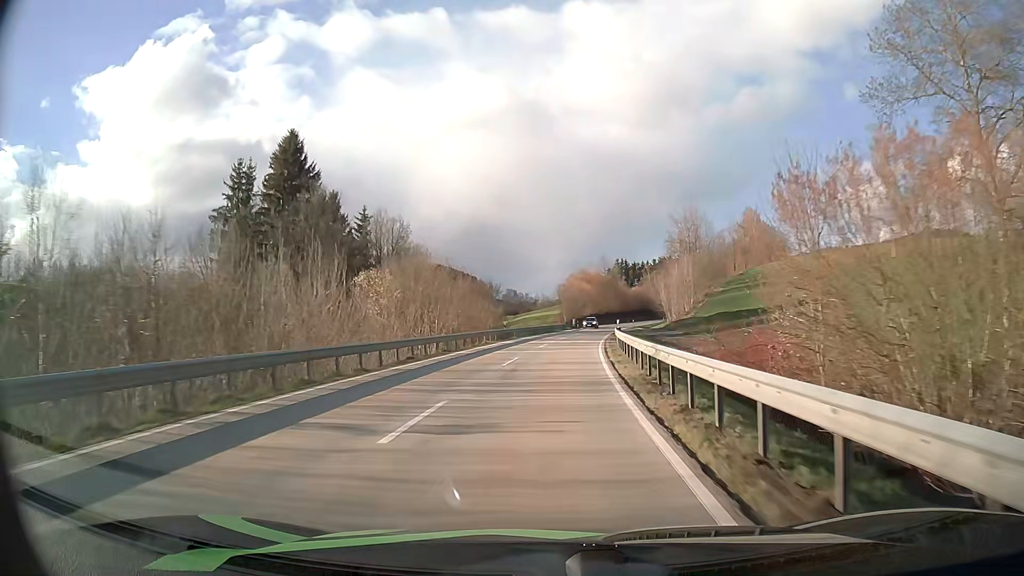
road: secondary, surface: asphalt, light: Day
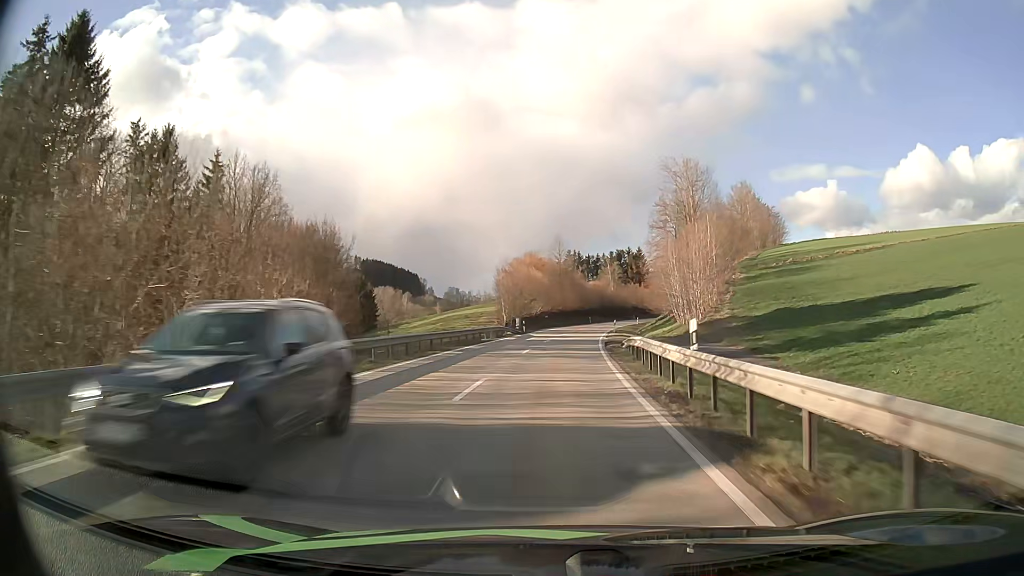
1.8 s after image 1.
(+1.5, +37.2) m; +5°
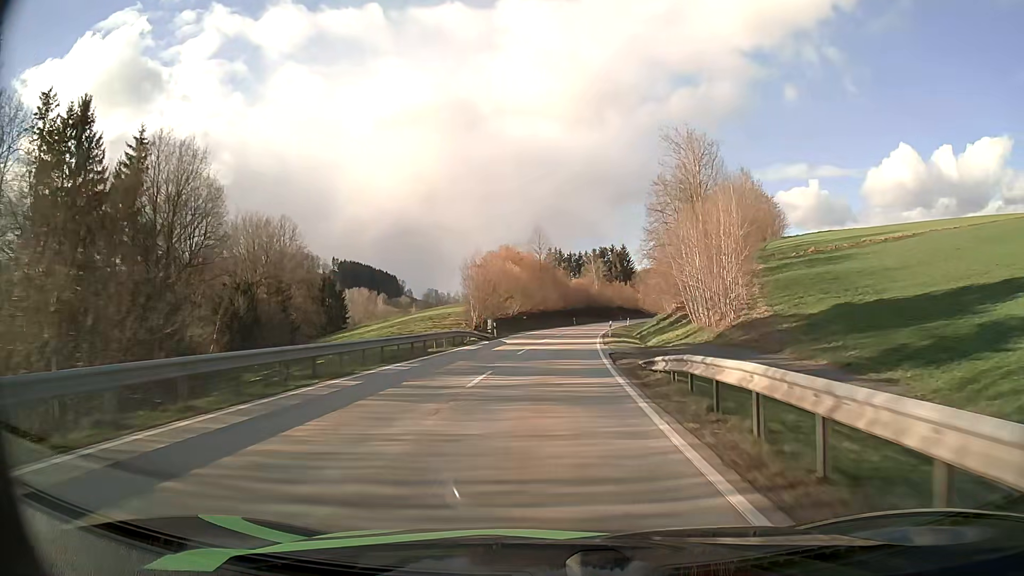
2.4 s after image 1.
(+0.2, +12.6) m; +2°
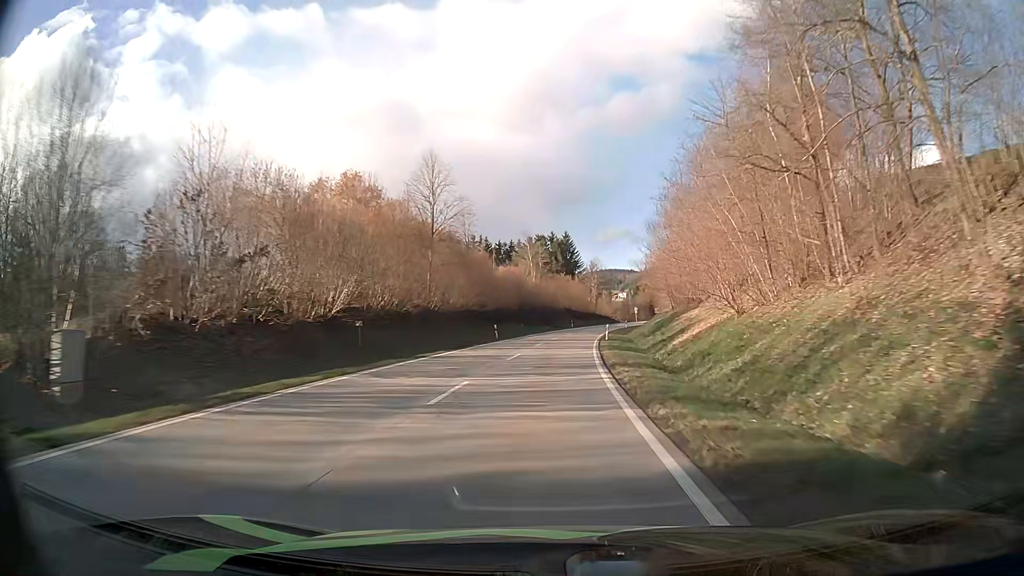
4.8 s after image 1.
(+2.5, +51.3) m; +6°
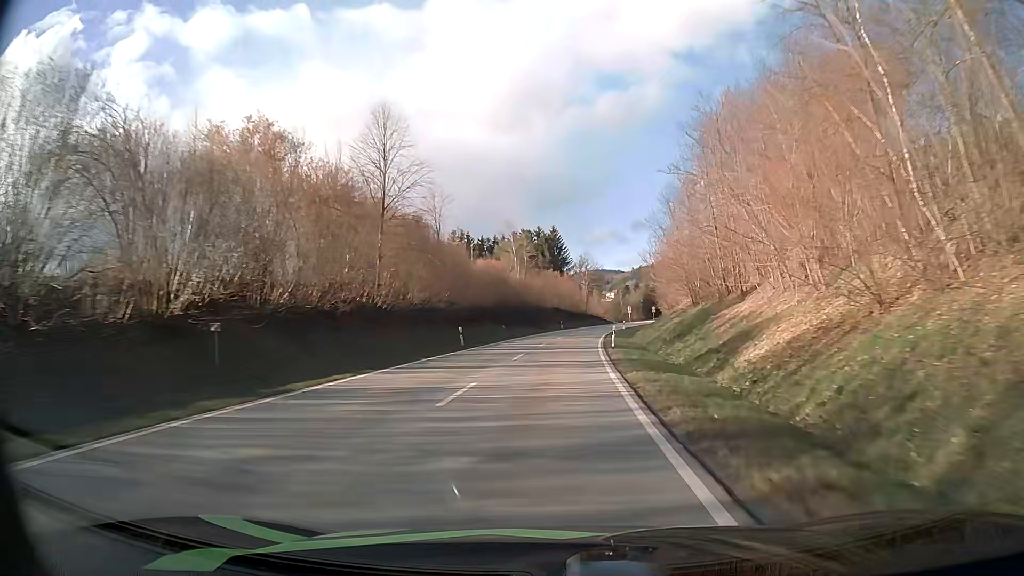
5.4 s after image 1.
(+0.1, +13.0) m; +1°
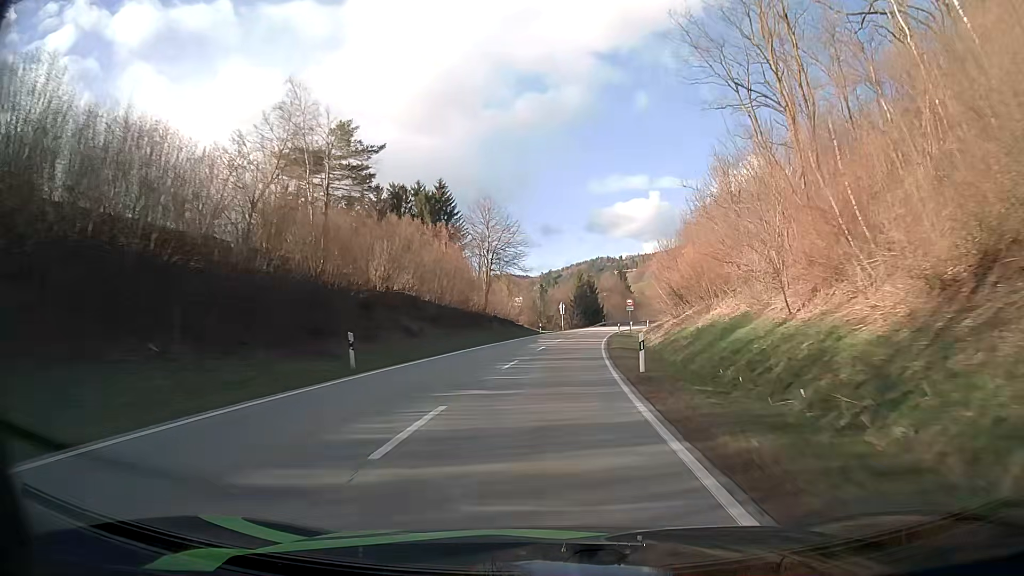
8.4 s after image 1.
(+4.4, +66.1) m; +8°
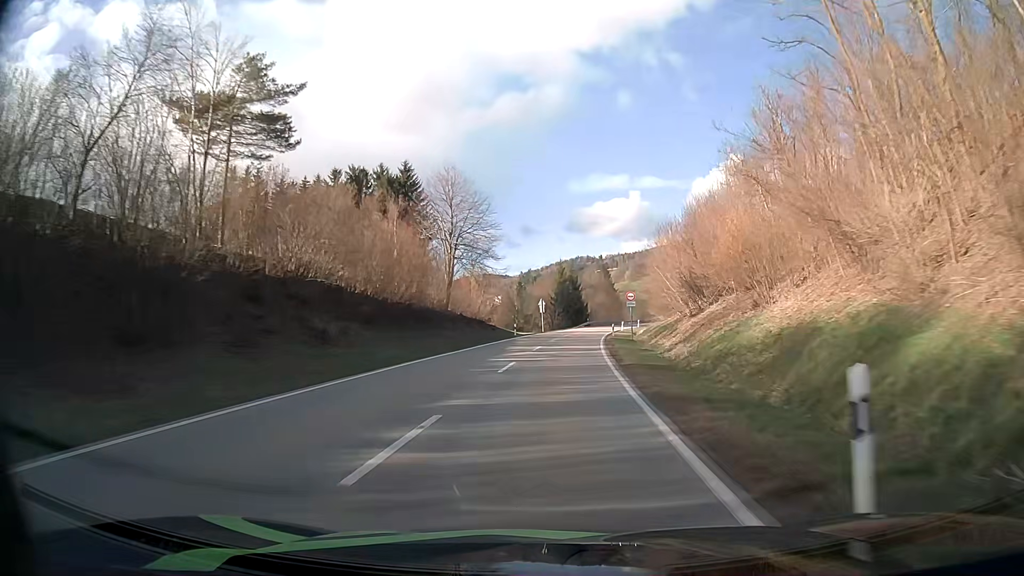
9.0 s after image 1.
(+0.2, +13.4) m; +2°
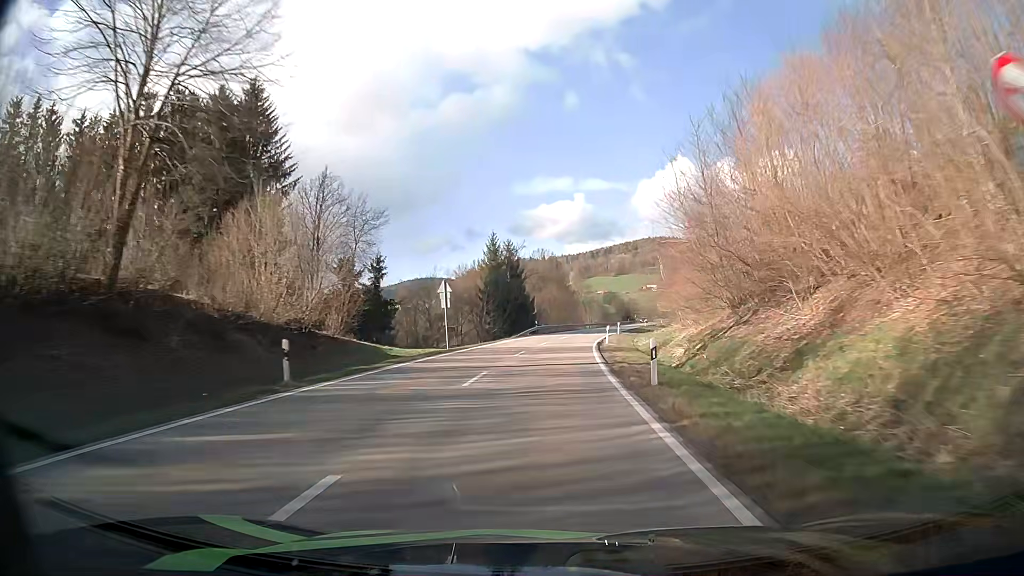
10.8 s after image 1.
(+1.7, +40.6) m; +5°
(0, +10) (0, +20) (+1, +30) (+1, +40) (+2, +50) (+4, +60) (+5, +70) (+7, +80) (+9, +89) (+11, +99) m
